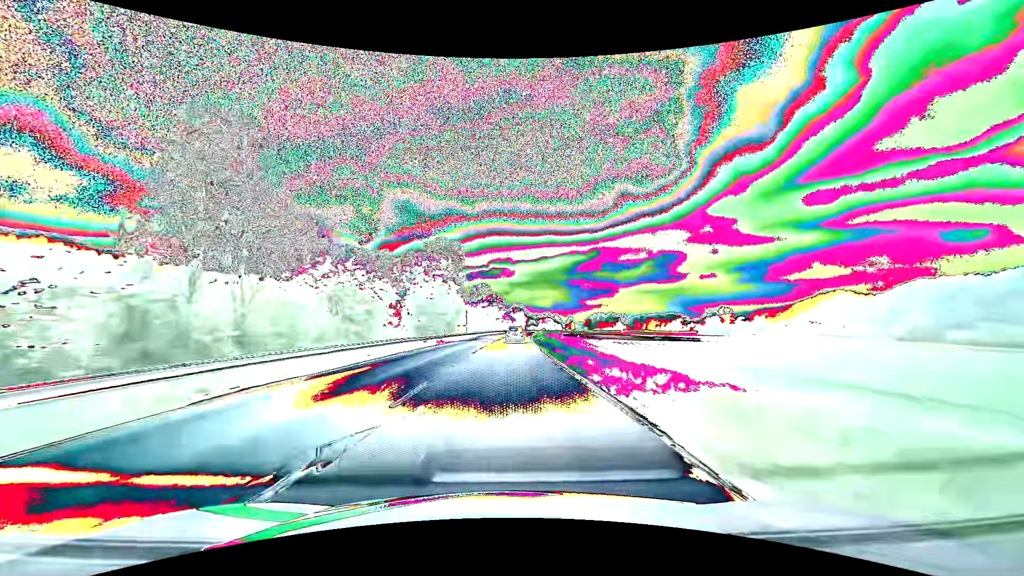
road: primary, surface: asphalt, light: Day
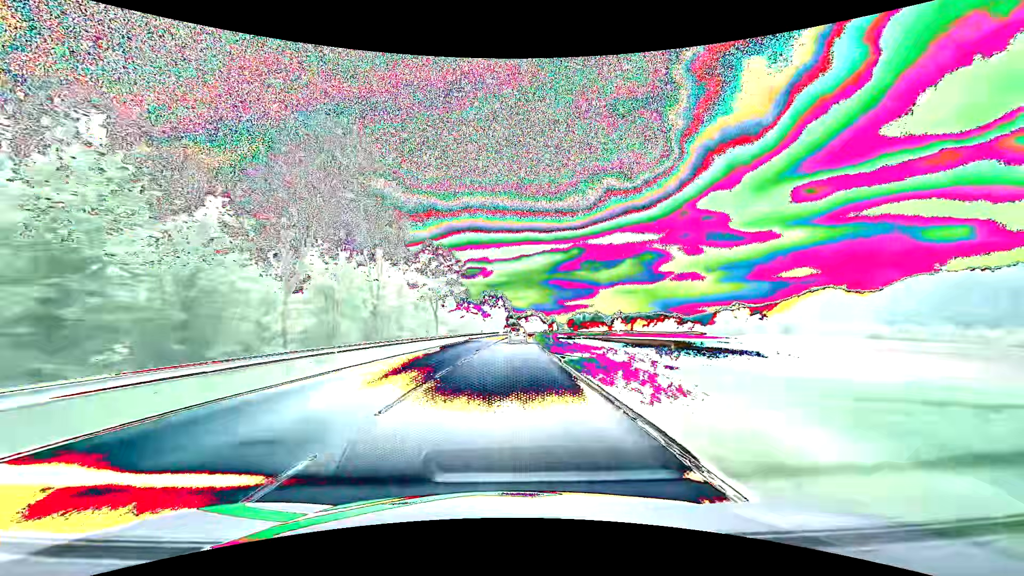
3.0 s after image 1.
(+1.6, +78.9) m; +3°
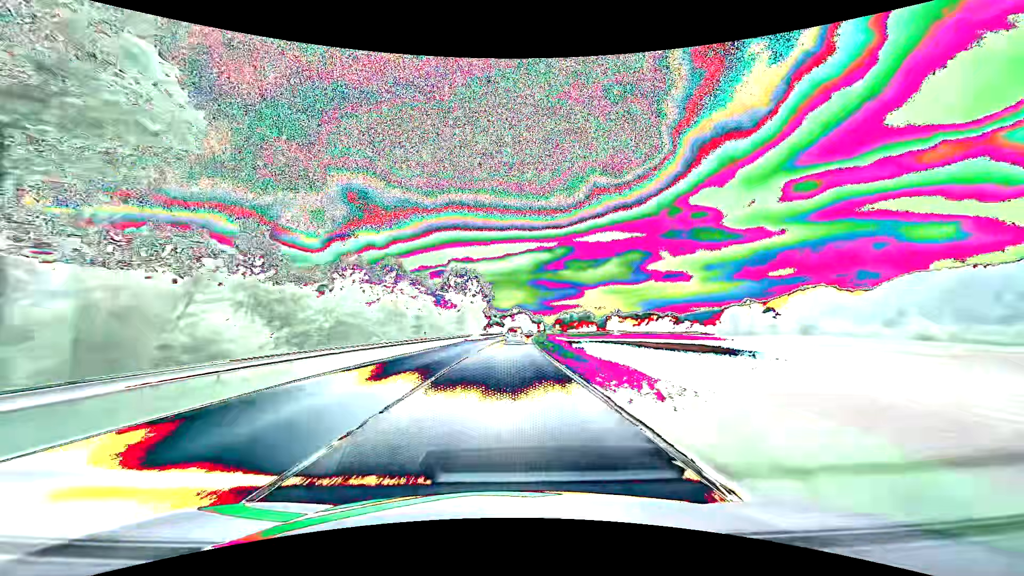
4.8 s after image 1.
(+0.7, +47.4) m; +2°
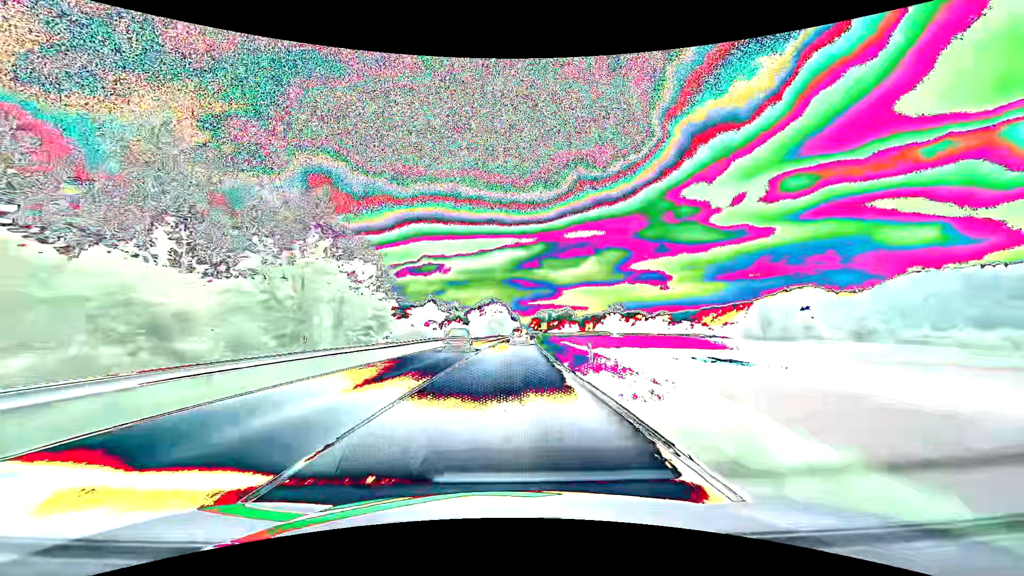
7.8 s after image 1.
(+1.9, +79.1) m; +3°
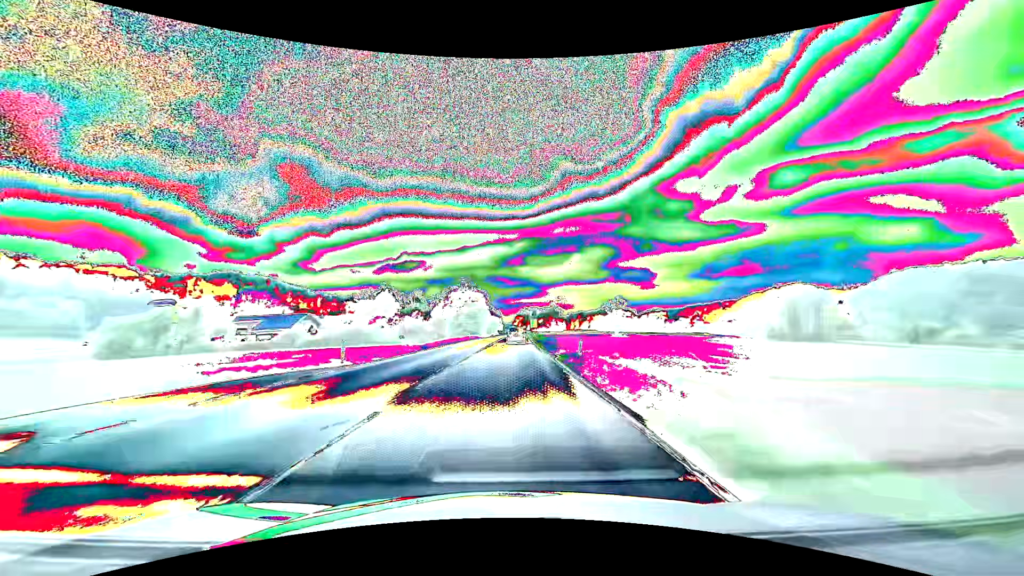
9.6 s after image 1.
(+0.8, +47.5) m; +2°
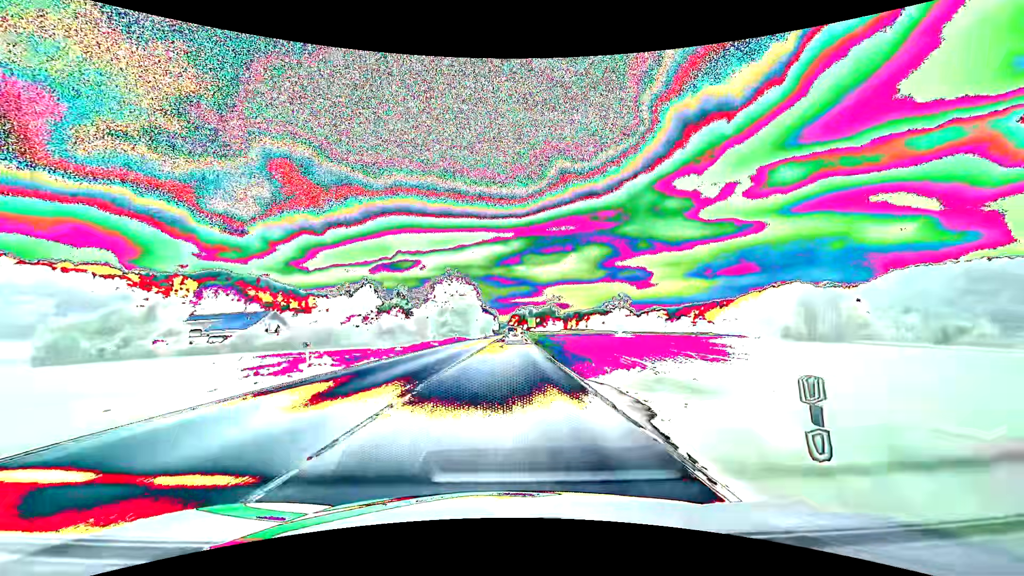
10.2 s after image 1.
(+0.1, +15.9) m; 0°
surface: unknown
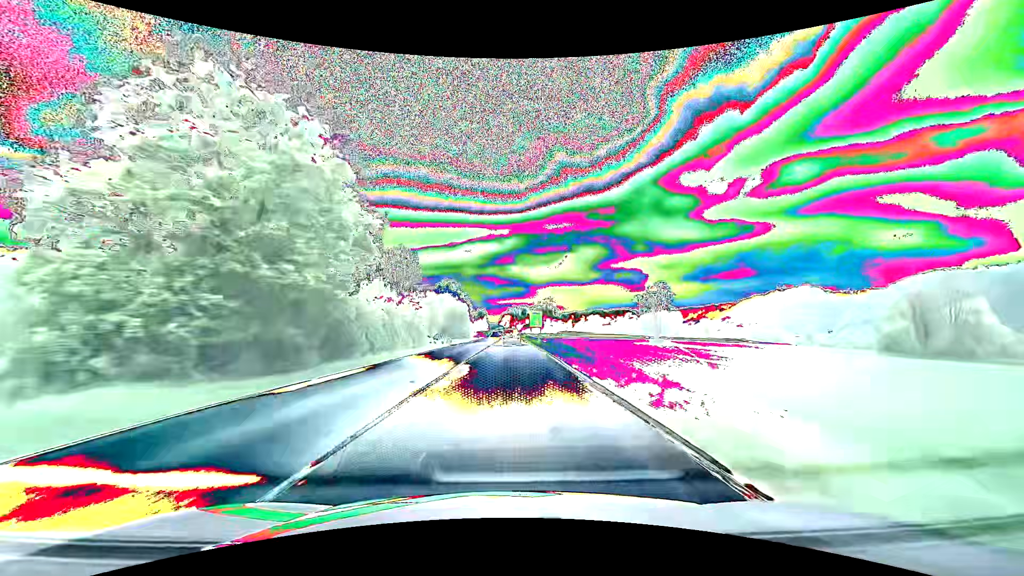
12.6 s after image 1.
(+0.7, +63.4) m; +1°
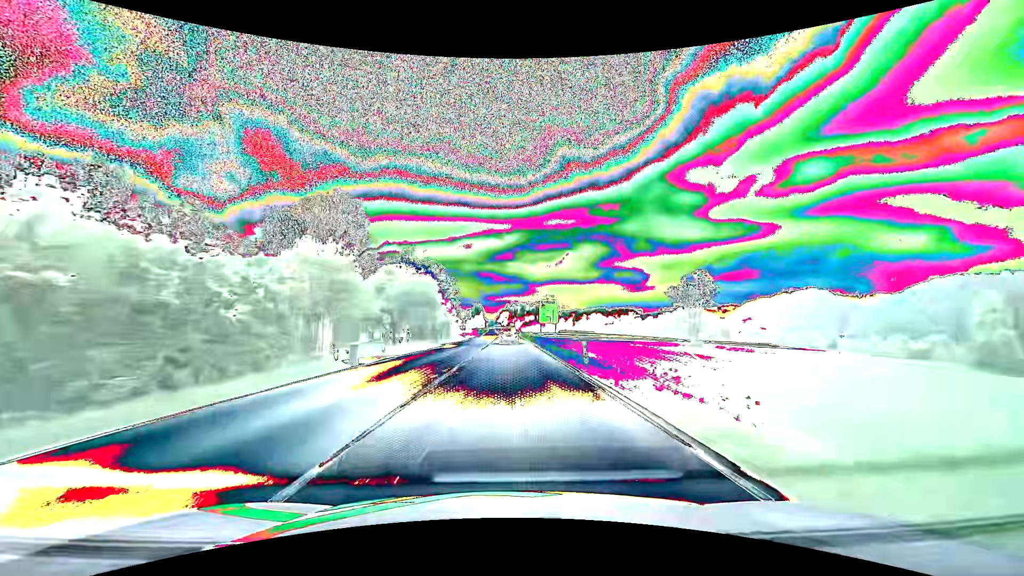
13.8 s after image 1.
(+0.1, +31.7) m; 0°
(0, +10) (0, +20) (0, +30) (0, +40) (0, +50) (0, +60) (0, +70) (0, +80) (0, +90) (0, +100) m
